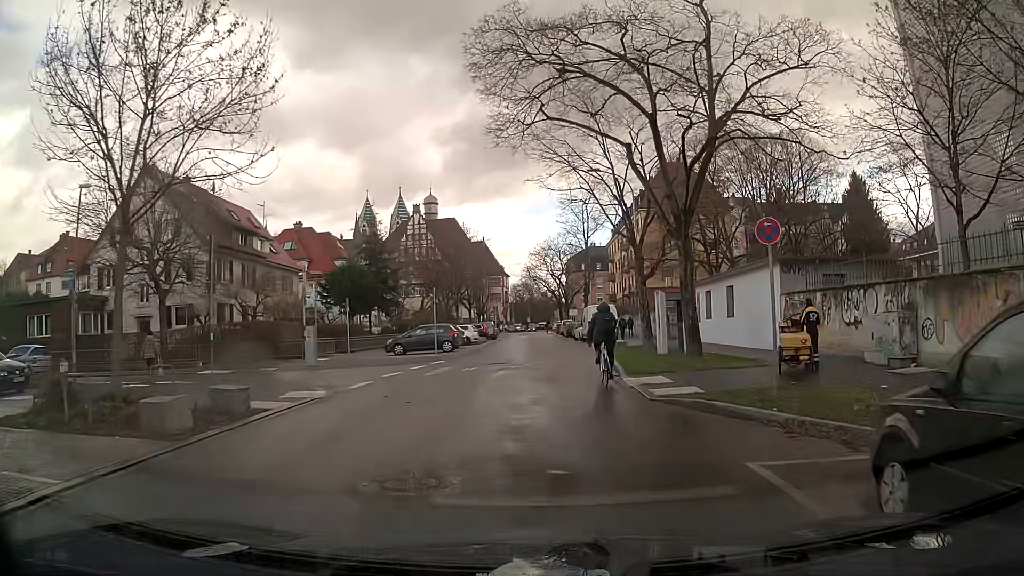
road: residential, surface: asphalt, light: Day
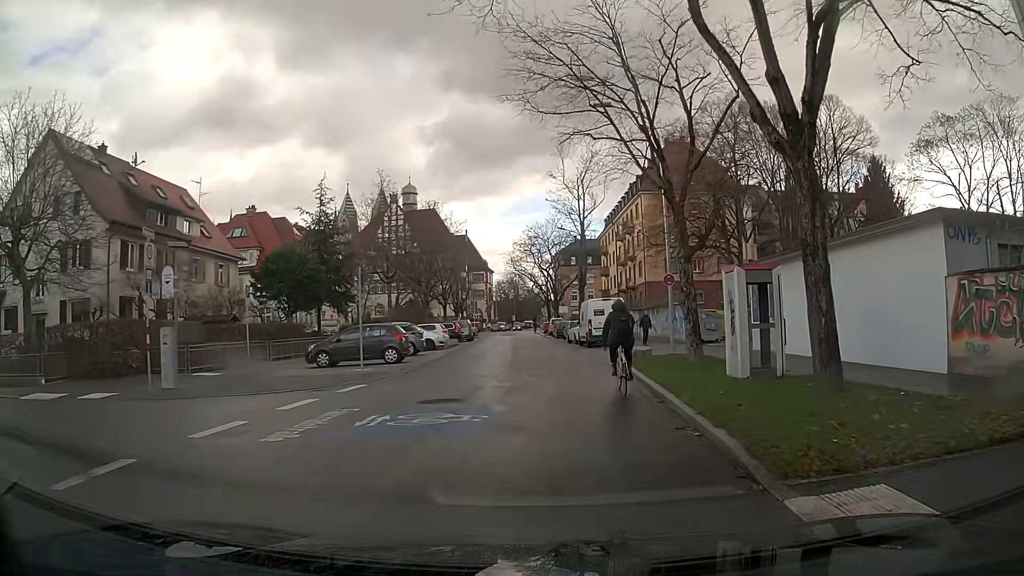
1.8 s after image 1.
(+0.1, +10.7) m; +1°
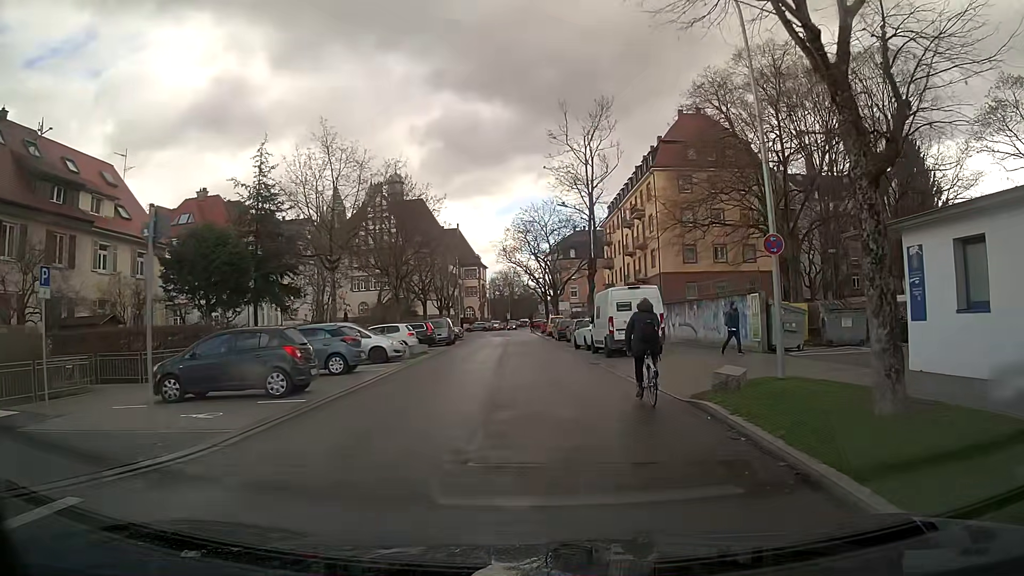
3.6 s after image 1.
(0.0, +10.8) m; 0°
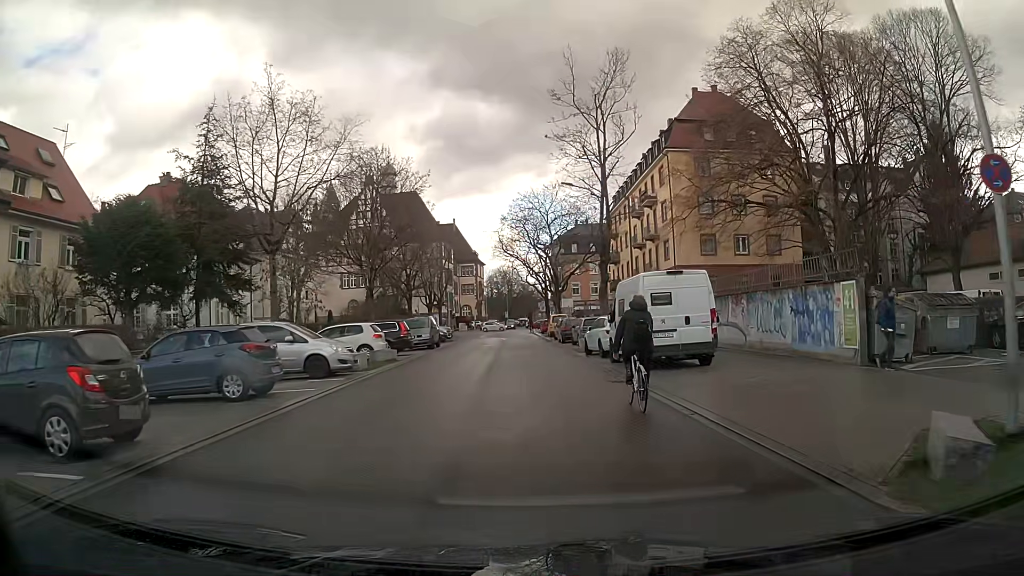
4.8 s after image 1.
(0.0, +7.0) m; +1°
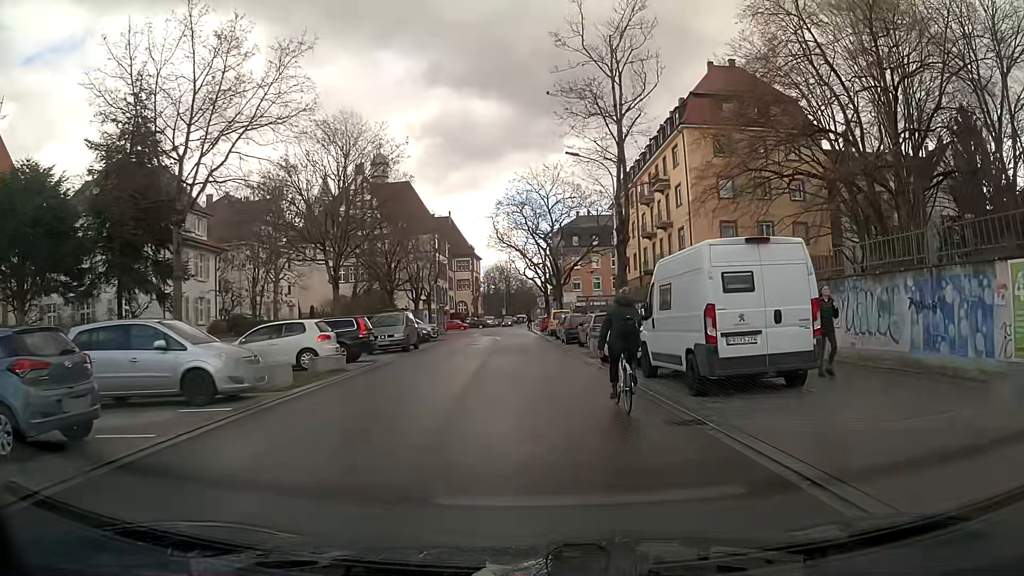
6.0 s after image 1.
(0.0, +6.5) m; 0°
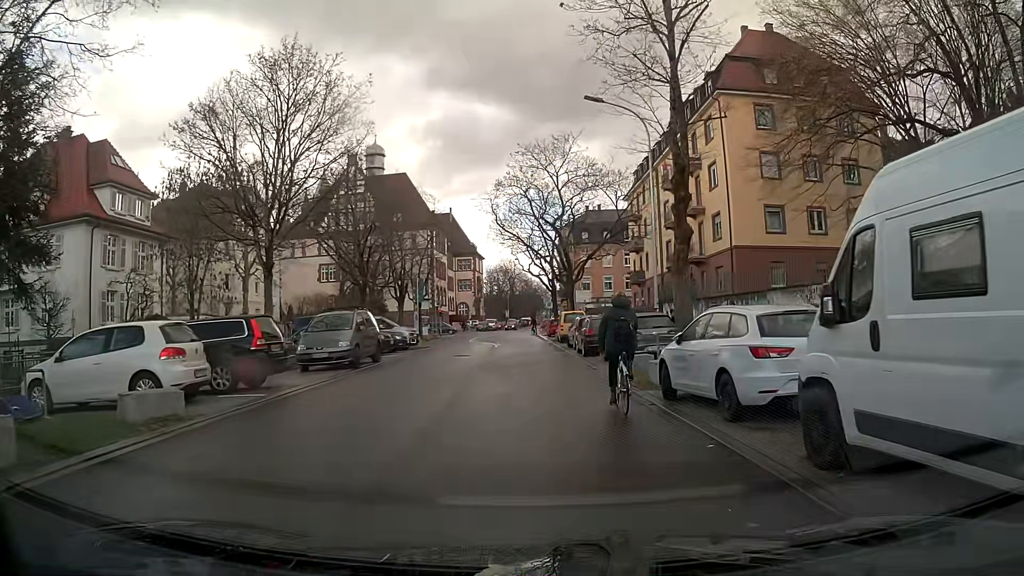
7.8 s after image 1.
(0.0, +8.9) m; 0°
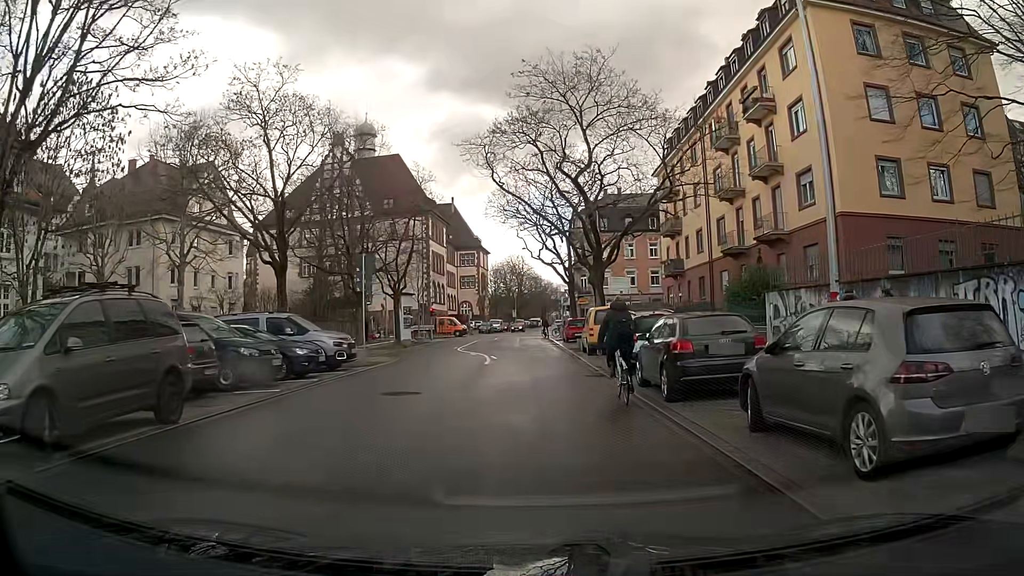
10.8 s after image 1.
(-0.1, +13.8) m; -1°
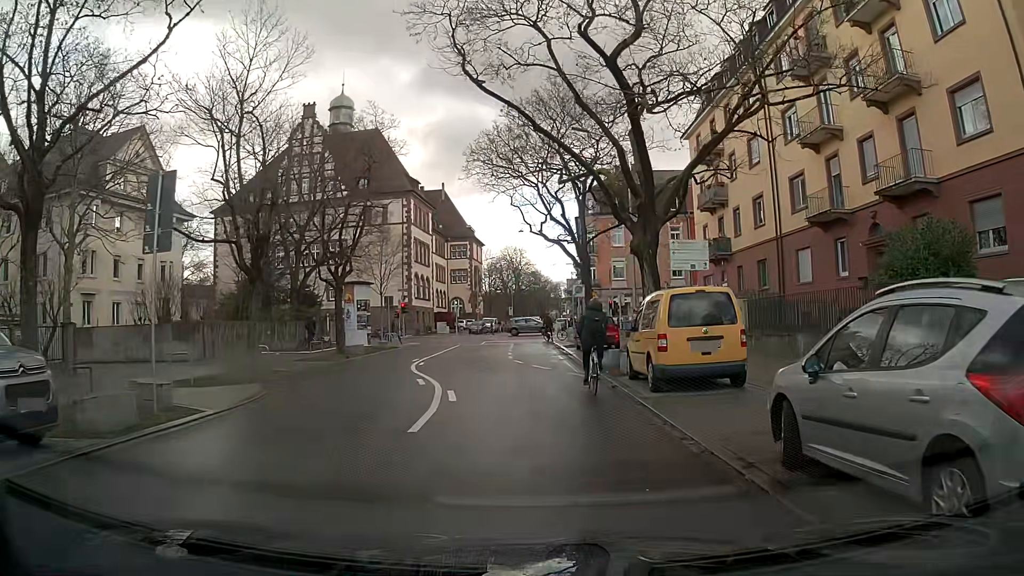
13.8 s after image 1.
(0.0, +13.6) m; 0°
(0, +10) (-2, +20) (-2, +30) (-3, +40) (-2, +50) (+4, +57) (+14, +57) (+24, +57) (+34, +56) (+44, +55) m
